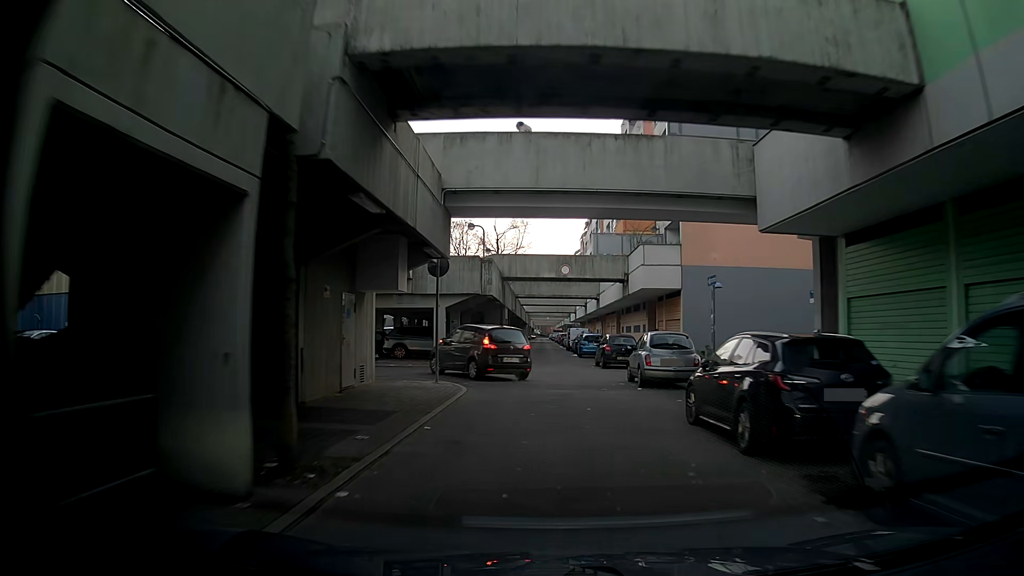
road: residential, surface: asphalt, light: Day
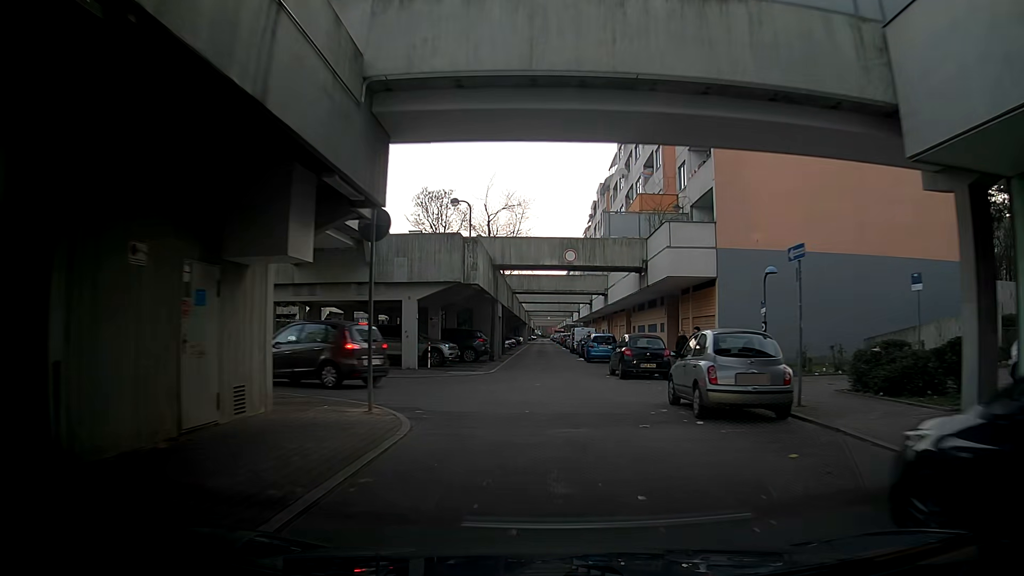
(+0.1, +6.9) m; 0°
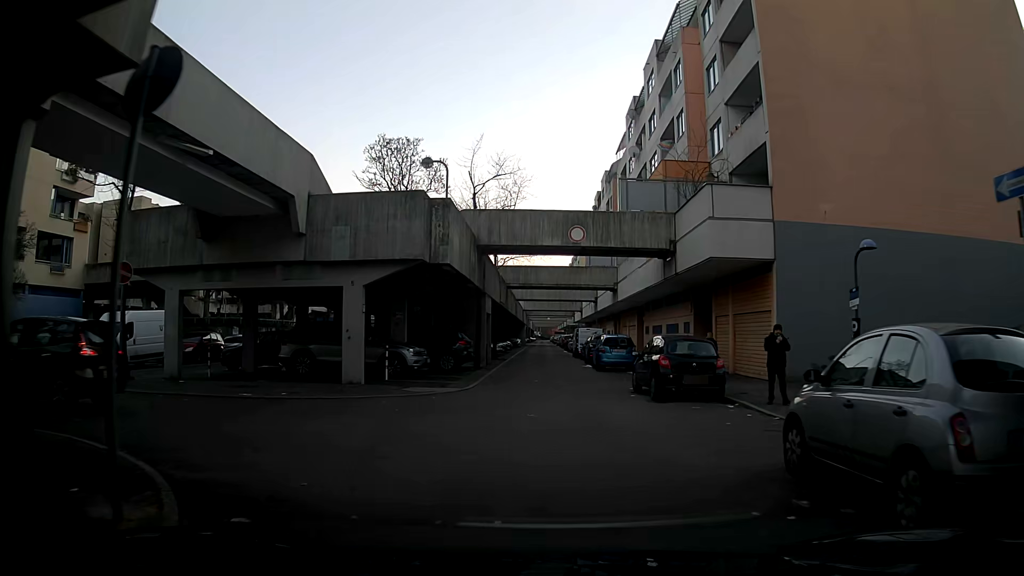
(+0.2, +7.0) m; +2°
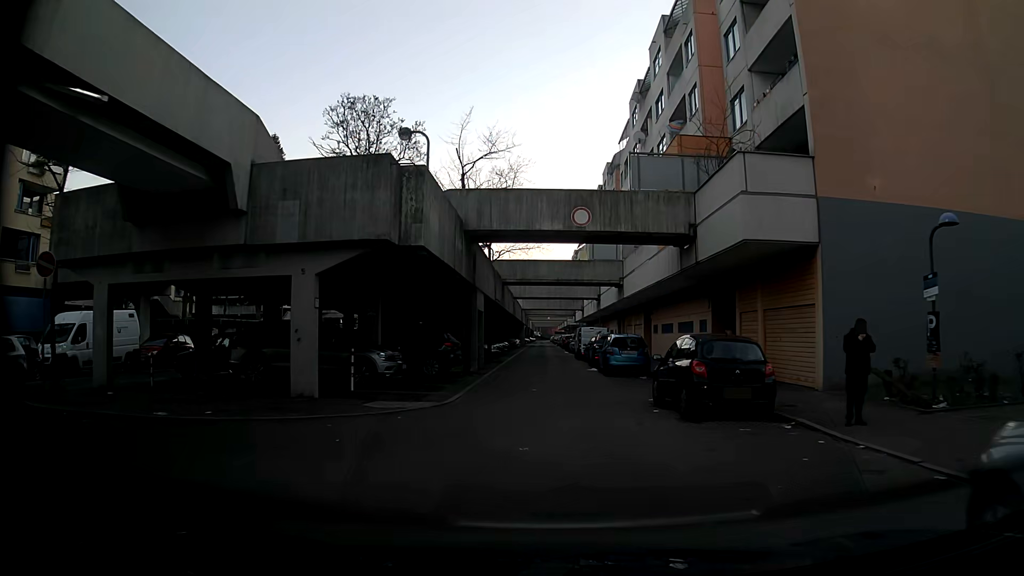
(0.0, +3.5) m; -1°
